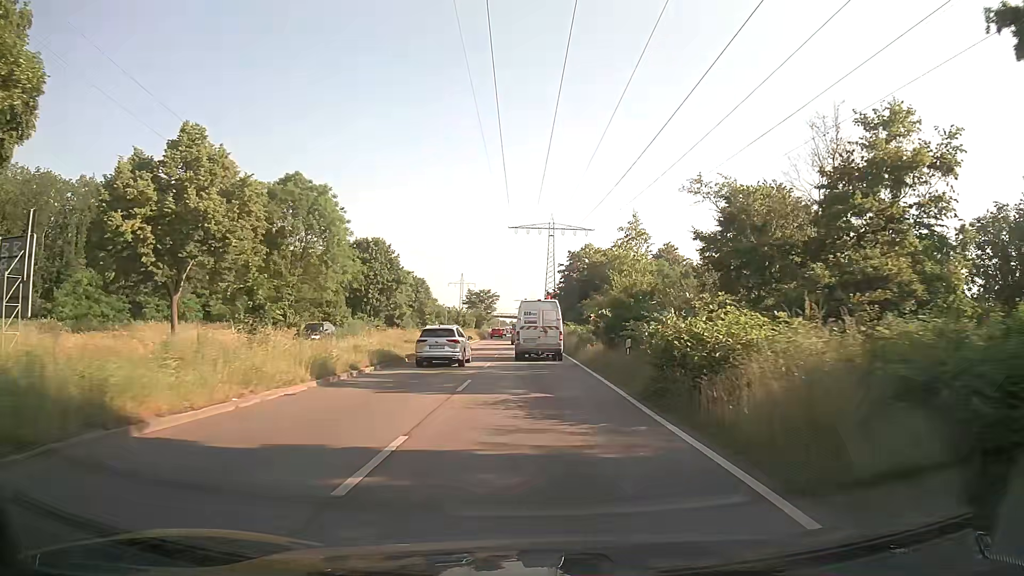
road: primary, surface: asphalt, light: Day
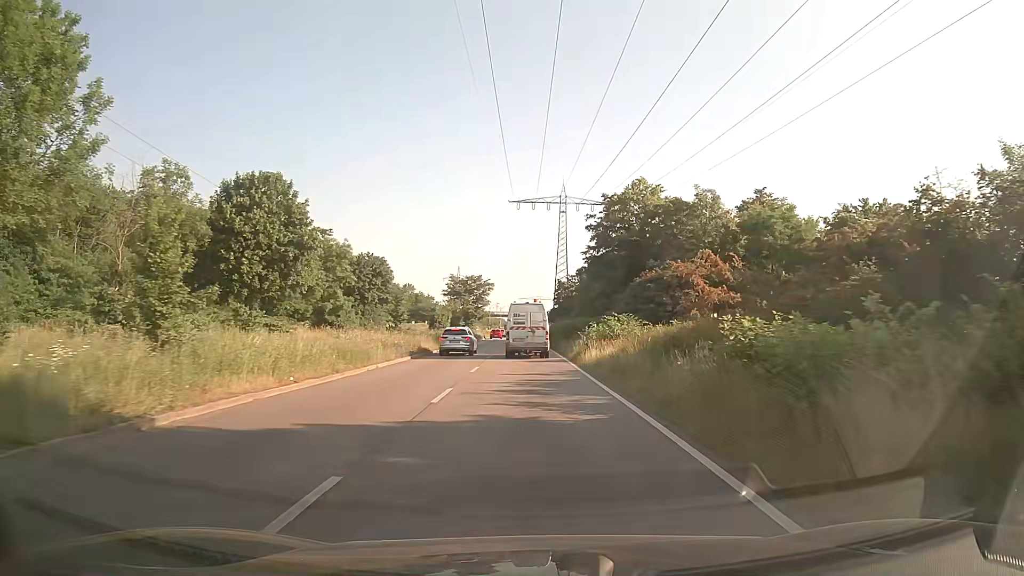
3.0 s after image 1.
(-0.3, +38.9) m; 0°
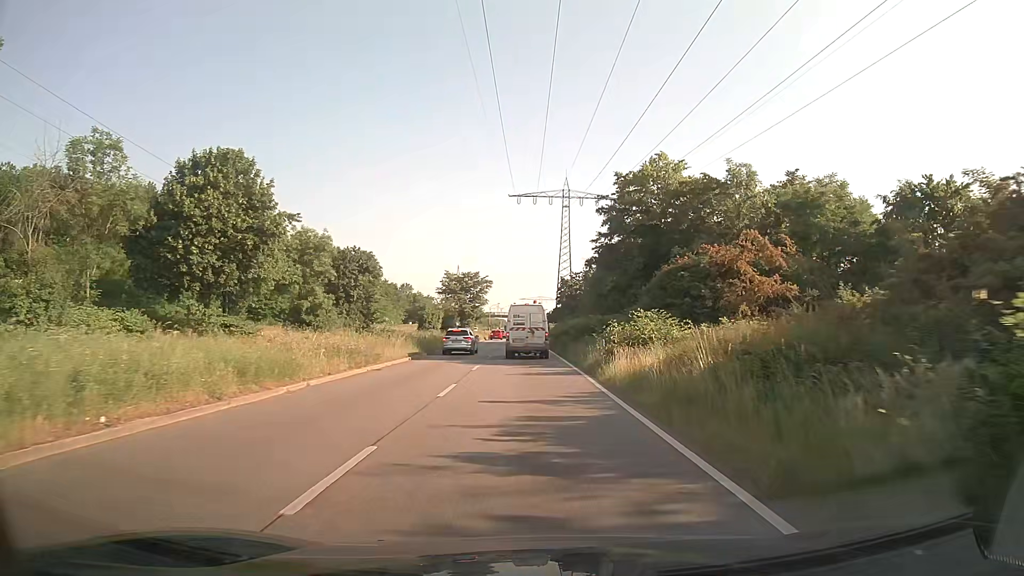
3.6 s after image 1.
(-0.1, +7.6) m; -1°
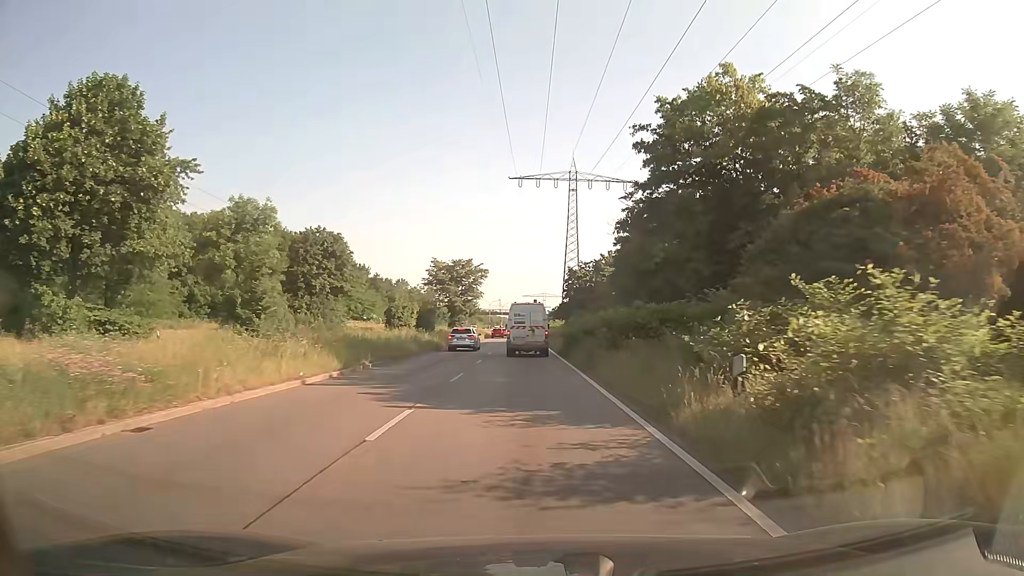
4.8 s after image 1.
(0.0, +14.8) m; 0°
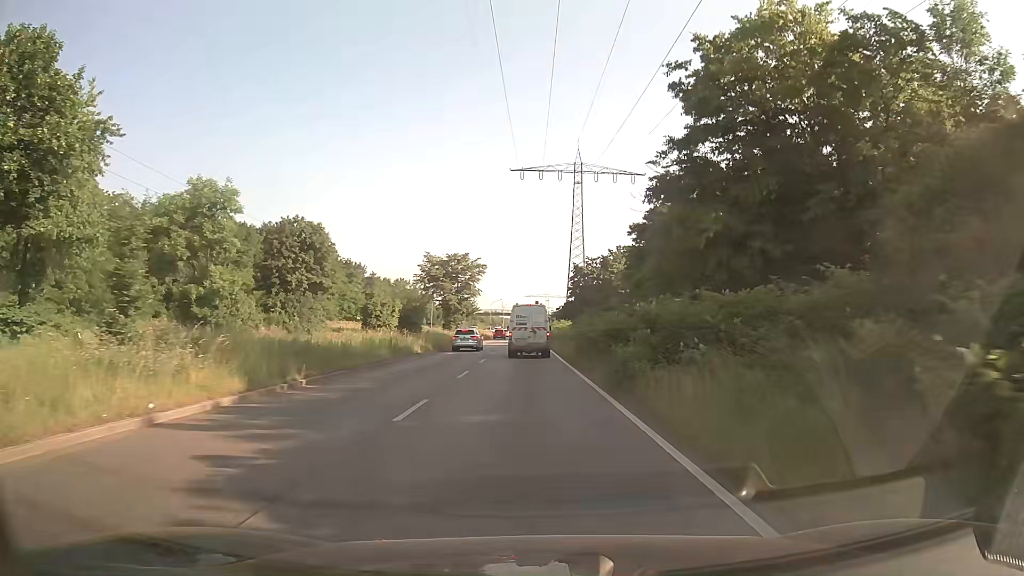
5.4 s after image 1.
(0.0, +7.2) m; 0°
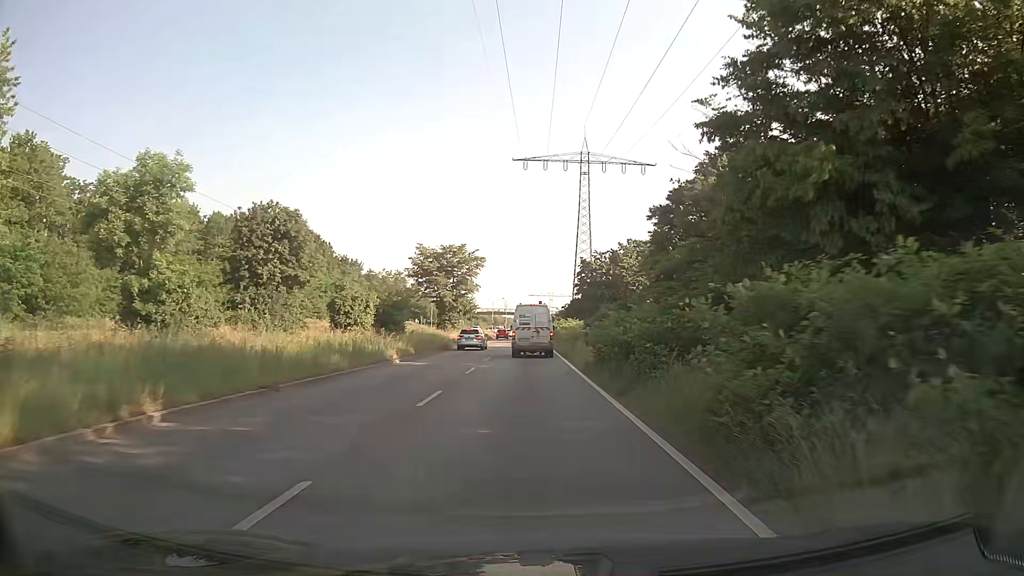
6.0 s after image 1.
(0.0, +7.1) m; 0°
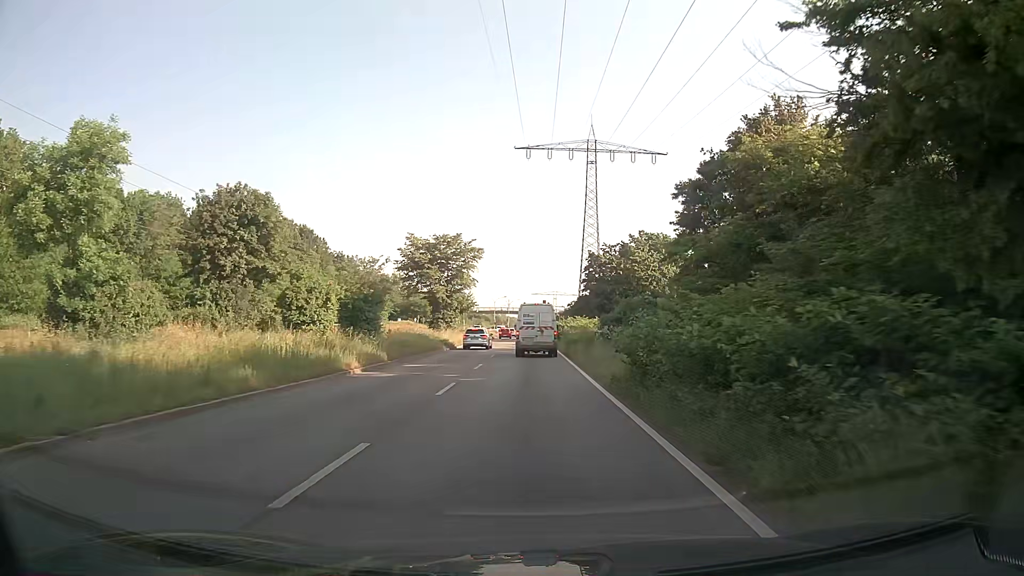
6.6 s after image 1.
(0.0, +6.9) m; 0°
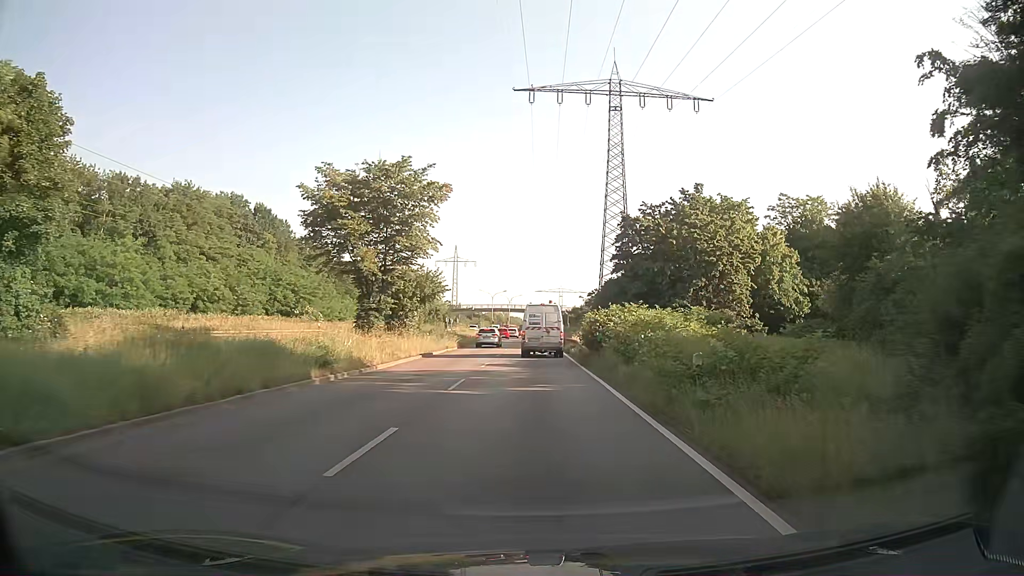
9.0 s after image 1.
(-0.2, +26.1) m; -1°
